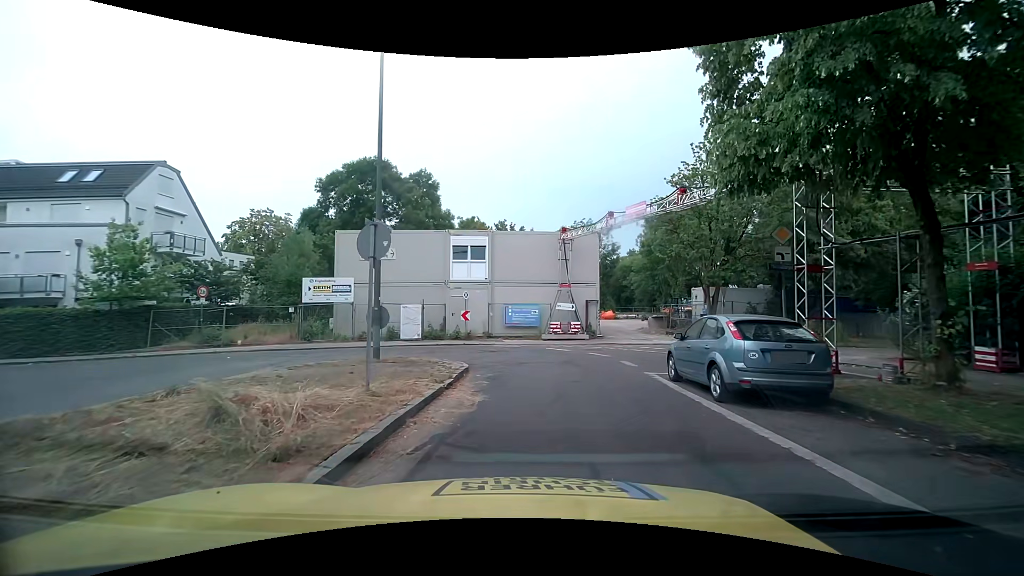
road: residential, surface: asphalt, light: Day
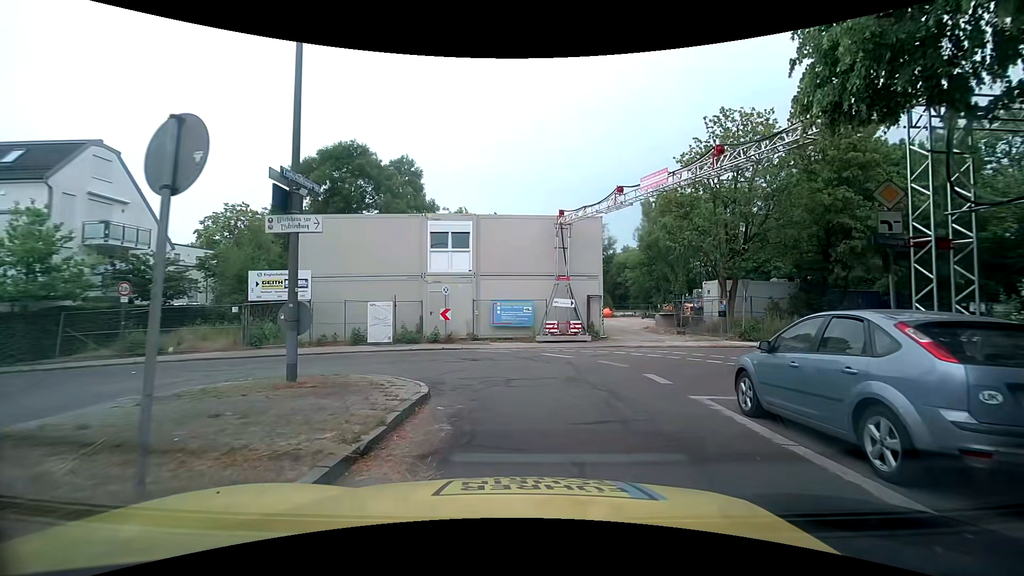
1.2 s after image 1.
(0.0, +4.1) m; +2°
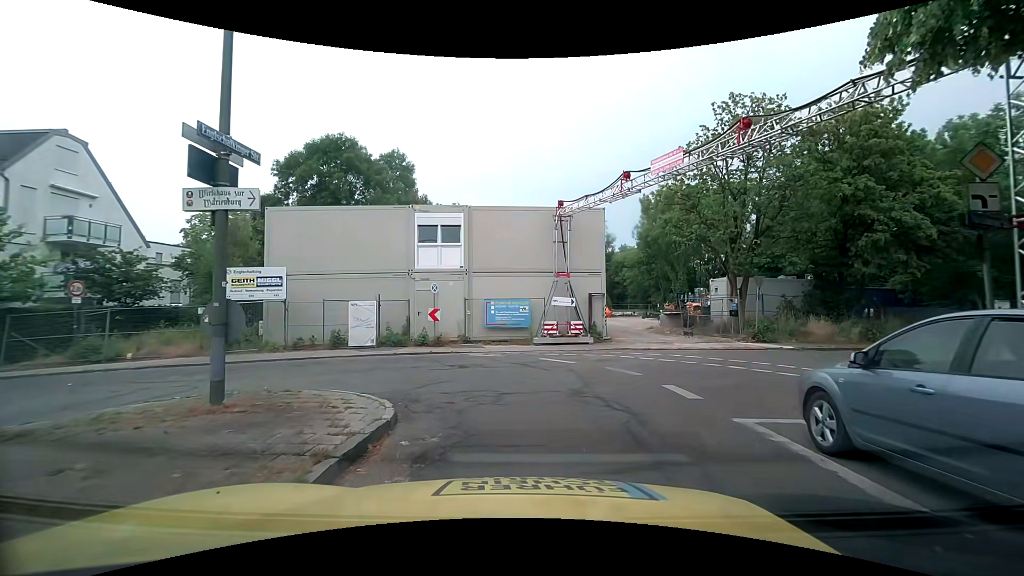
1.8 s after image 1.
(0.0, +1.9) m; -1°
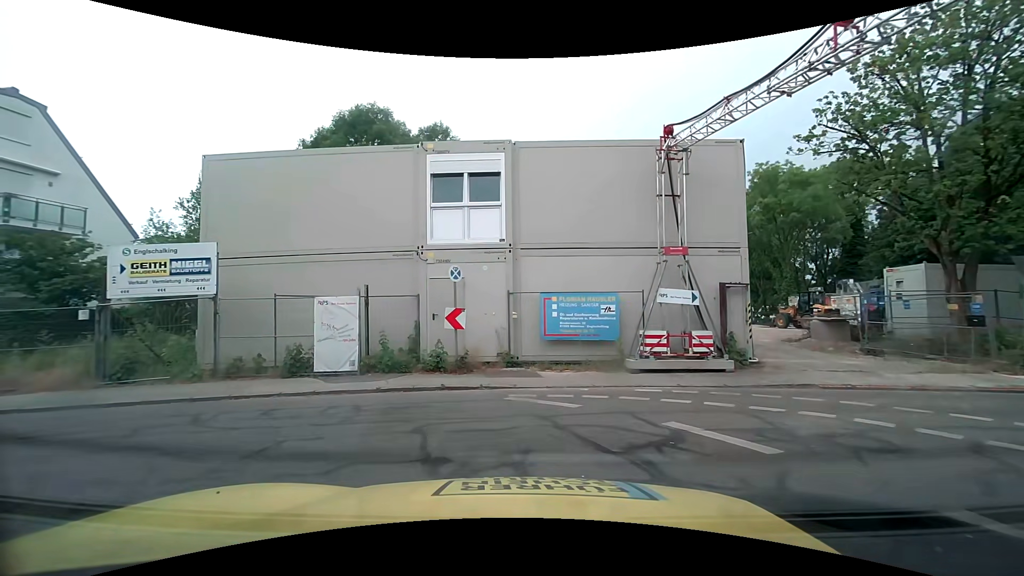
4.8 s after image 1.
(-0.1, +8.6) m; -6°
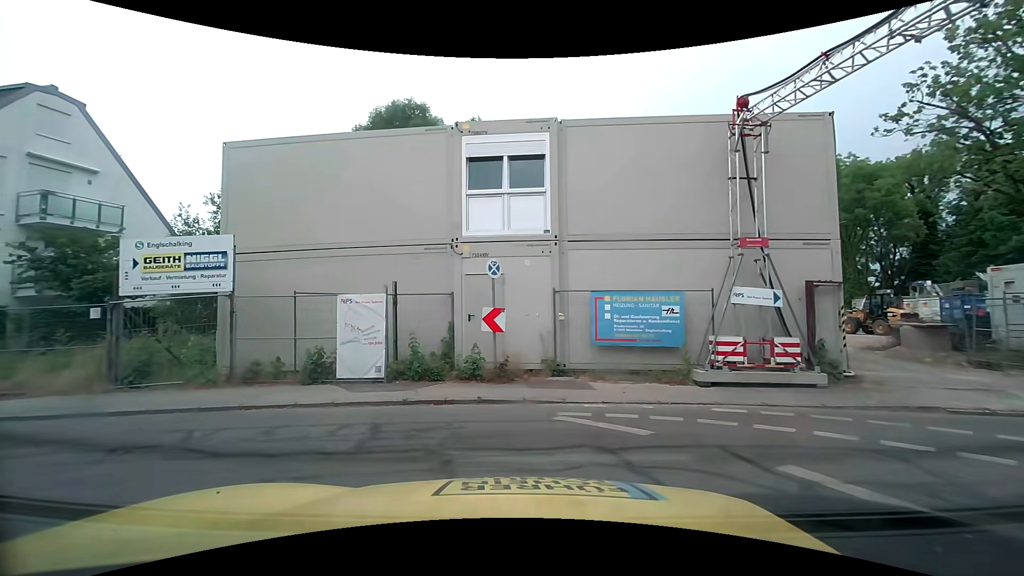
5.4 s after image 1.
(-0.1, +1.6) m; -3°
